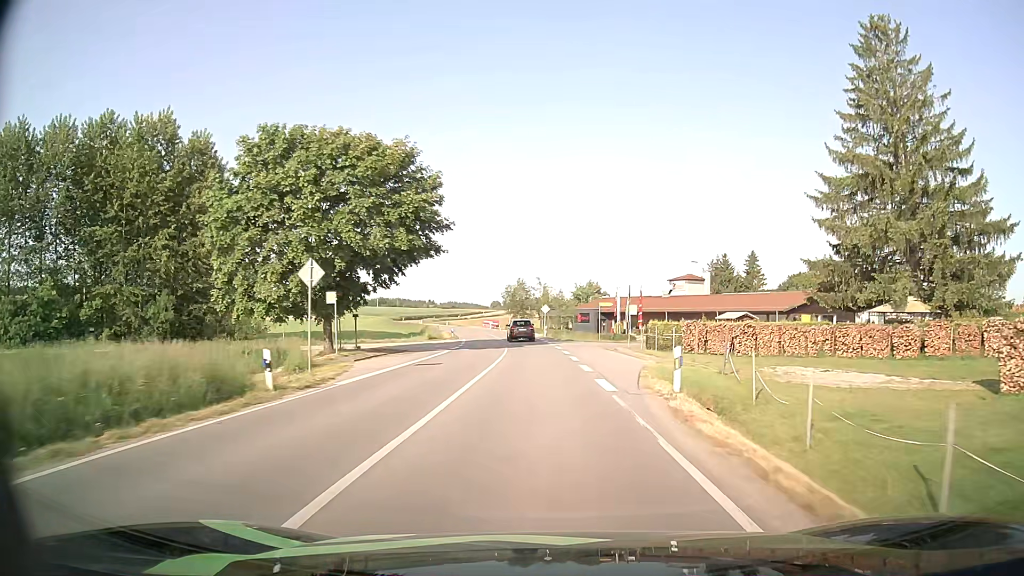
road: secondary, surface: asphalt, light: Day
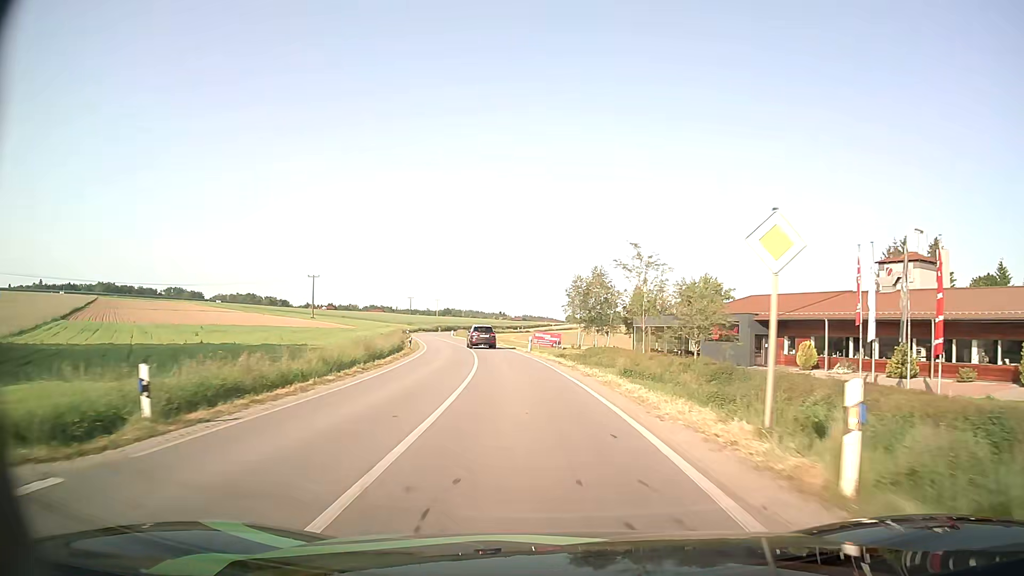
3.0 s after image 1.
(-2.0, +53.1) m; -6°
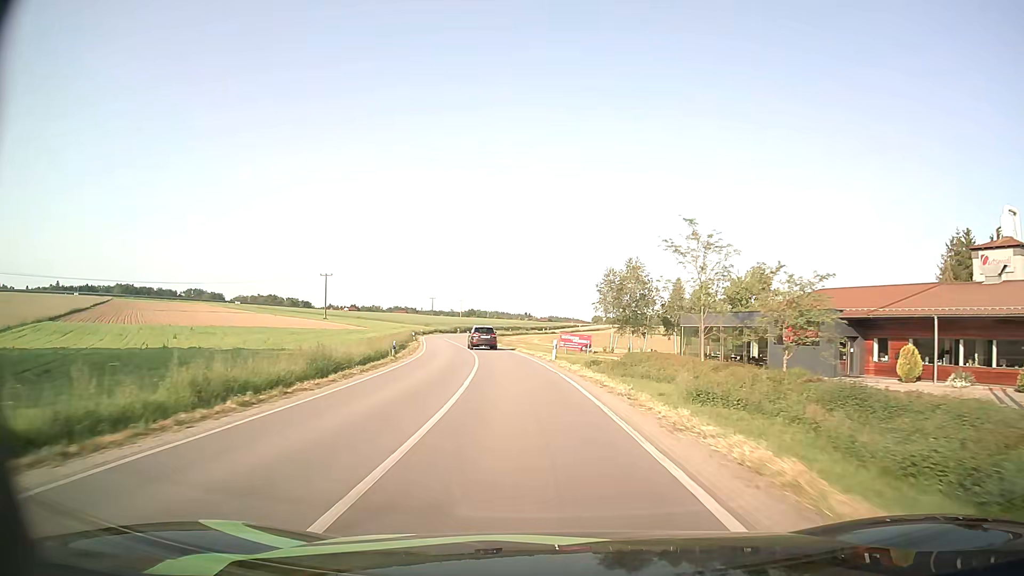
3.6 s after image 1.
(-0.2, +10.9) m; -2°
(0, +10) (-1, +20) (-2, +30) (-3, +40) (-4, +50) (-6, +60) (-8, +69) (-10, +79) (-12, +89) (-14, +99) m
